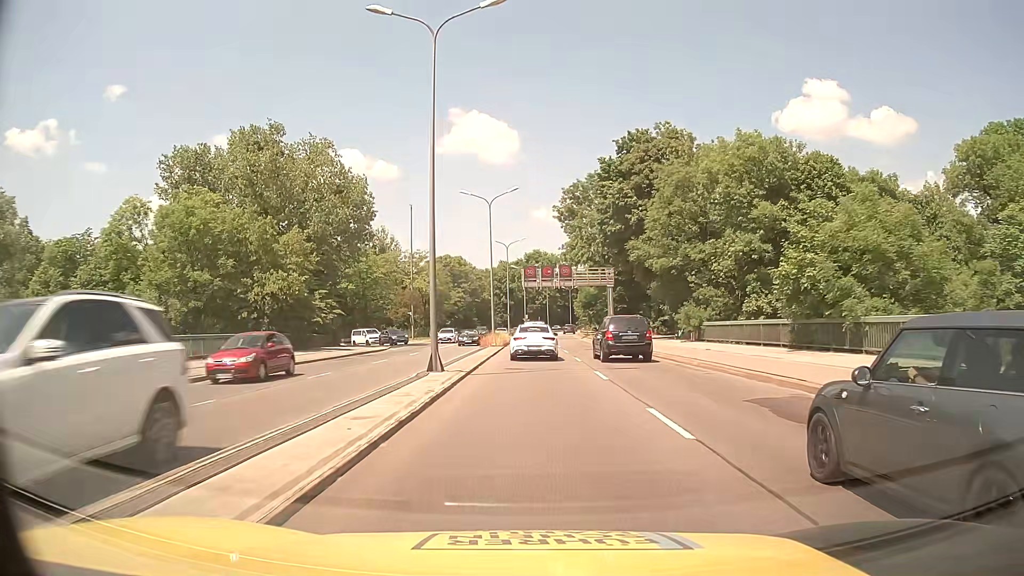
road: trunk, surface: asphalt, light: Day
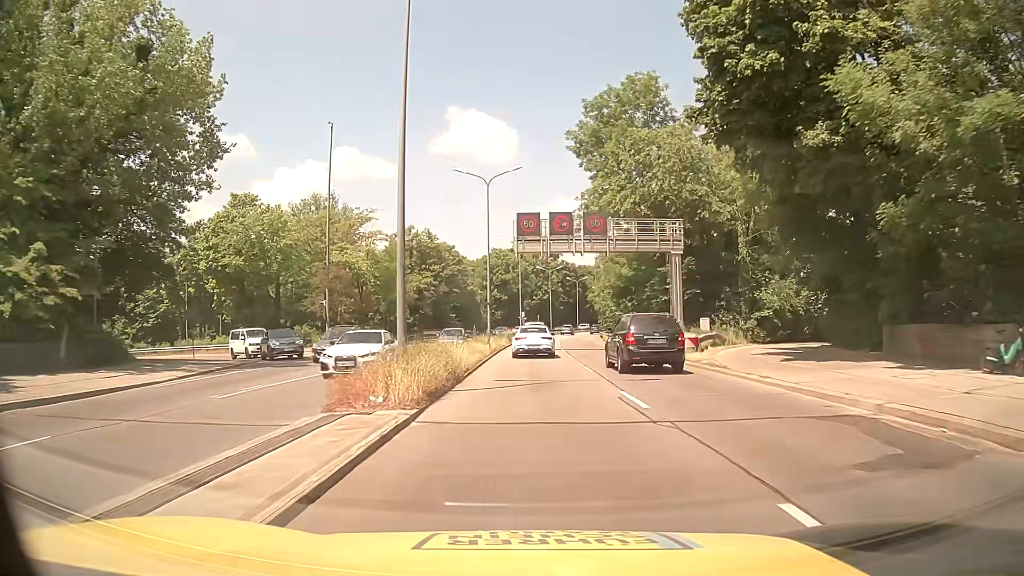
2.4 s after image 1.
(+0.1, +33.1) m; 0°
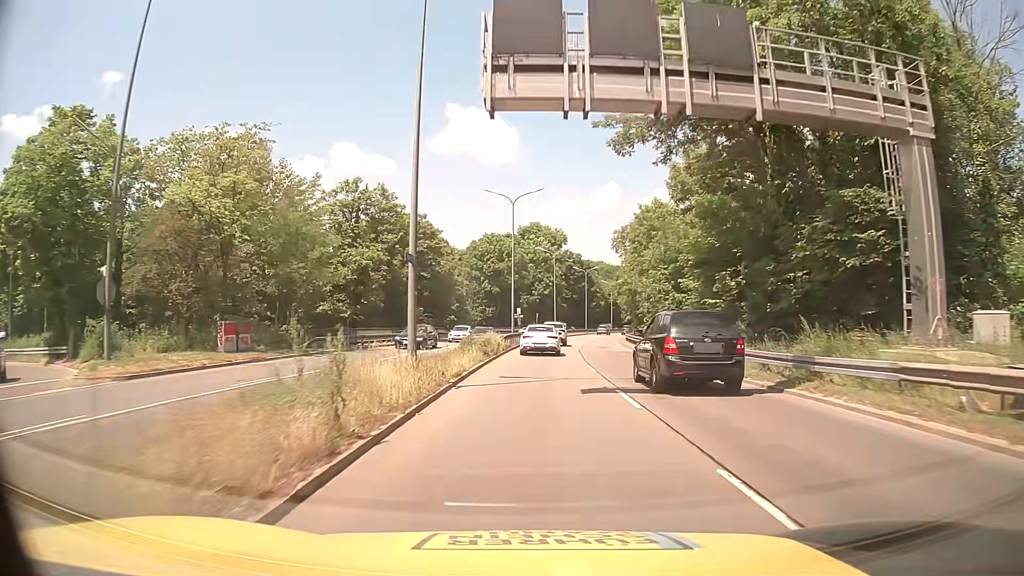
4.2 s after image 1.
(+0.1, +25.9) m; +1°
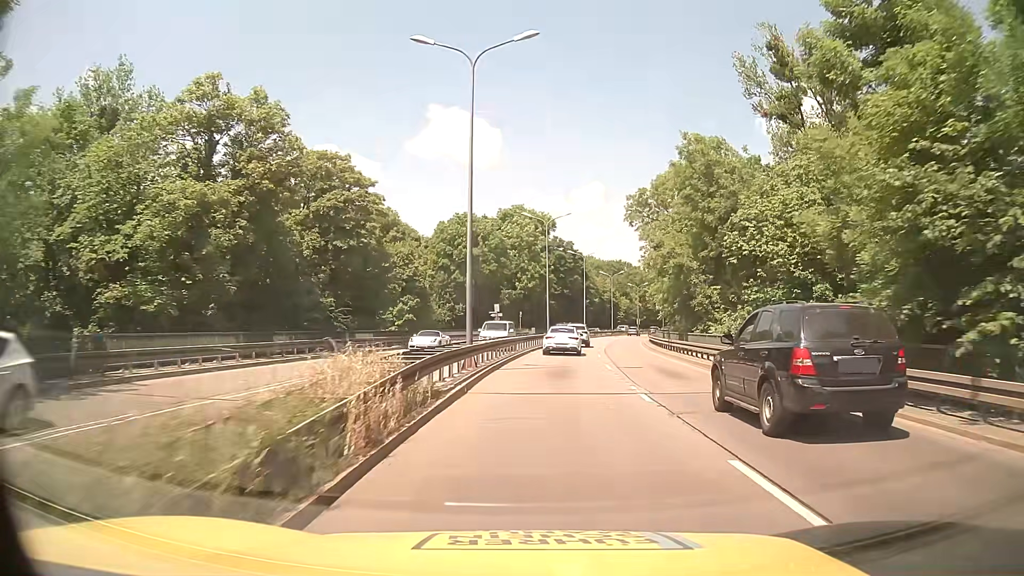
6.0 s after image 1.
(0.0, +25.8) m; +1°
(0, +10) (+1, +20) (+1, +30) (+2, +40) (+3, +50) (+5, +60) (+6, +70) (+8, +79) (+11, +89) (+13, +99) m
